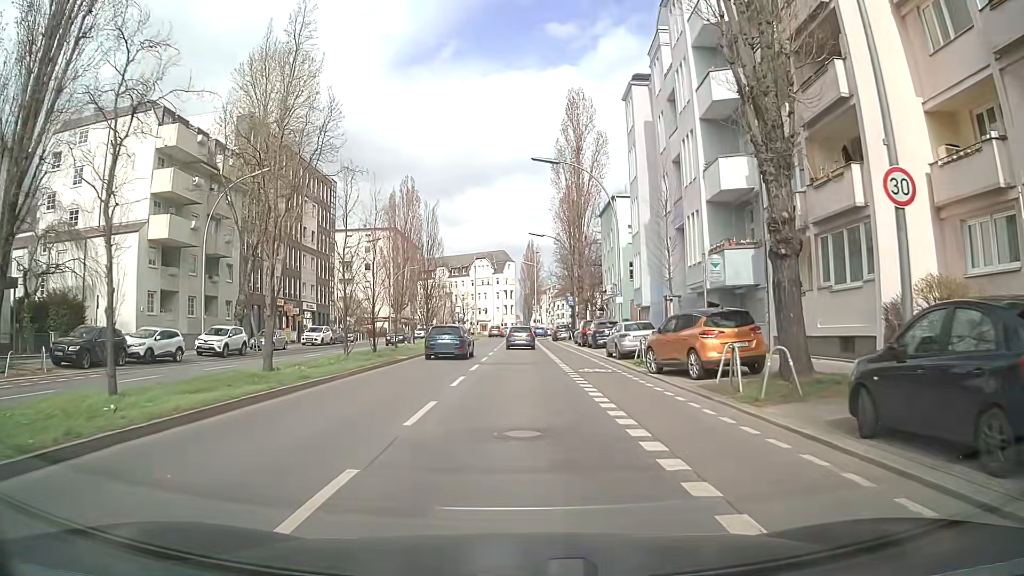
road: secondary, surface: asphalt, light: Day
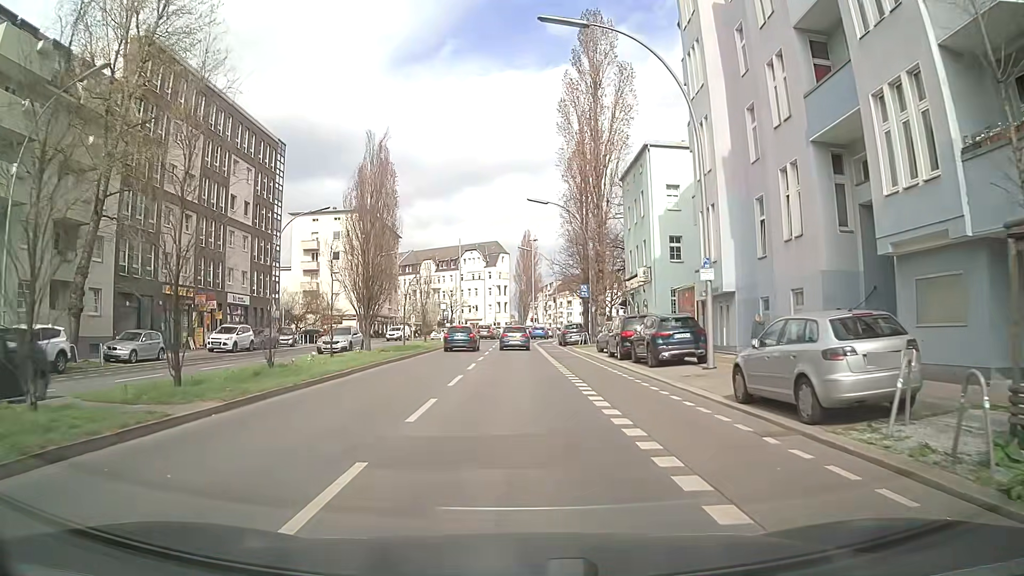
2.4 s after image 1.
(0.0, +17.8) m; +1°
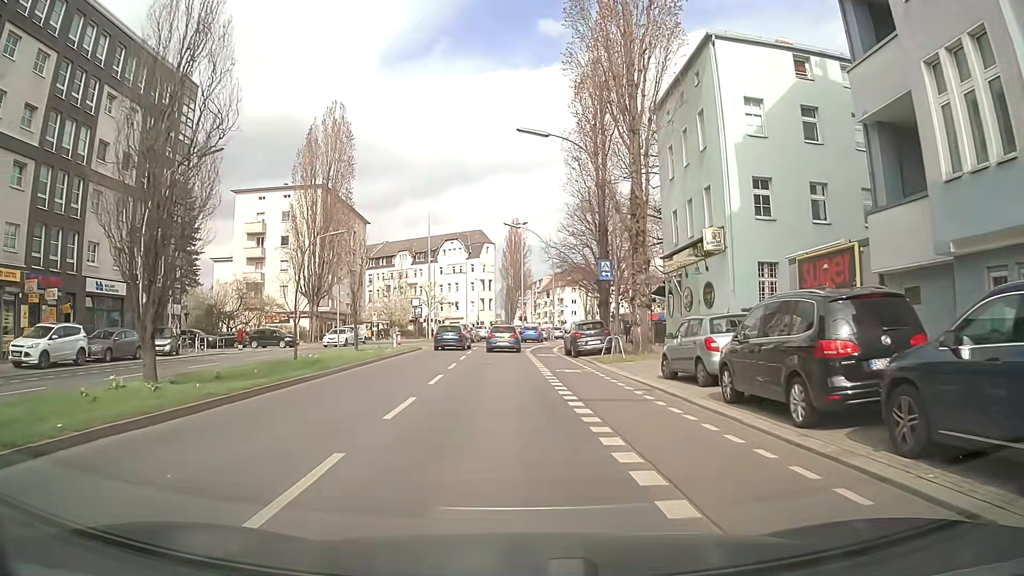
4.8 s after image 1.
(-0.2, +17.8) m; -1°
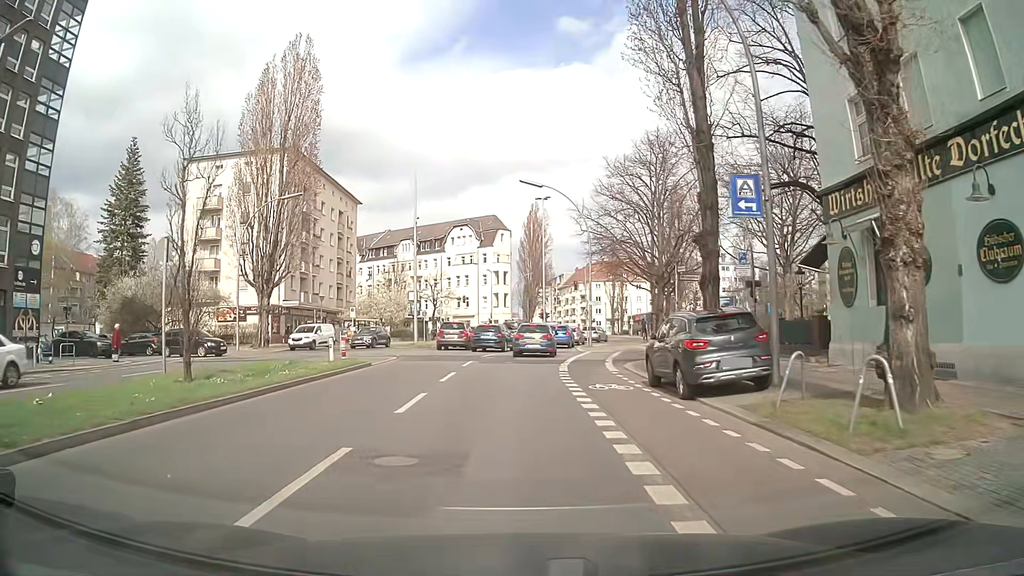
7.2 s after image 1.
(+0.1, +17.8) m; -2°
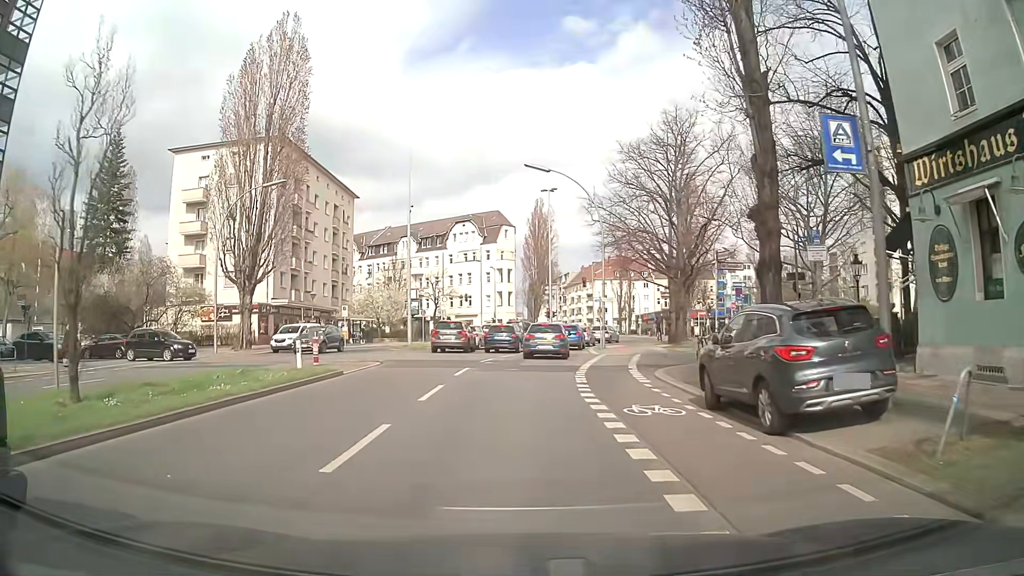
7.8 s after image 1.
(+0.1, +4.2) m; +1°
